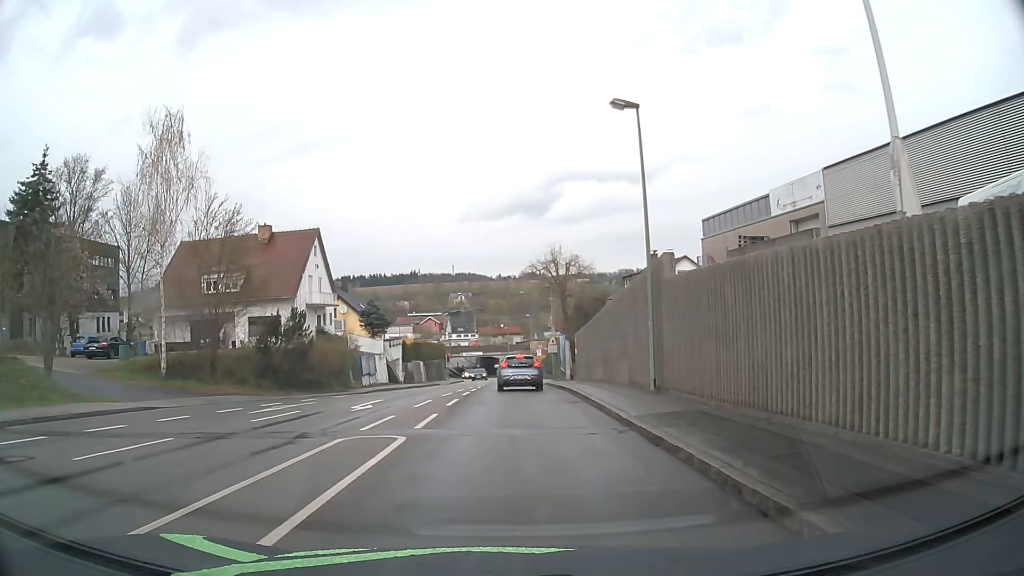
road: tertiary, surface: asphalt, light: Day
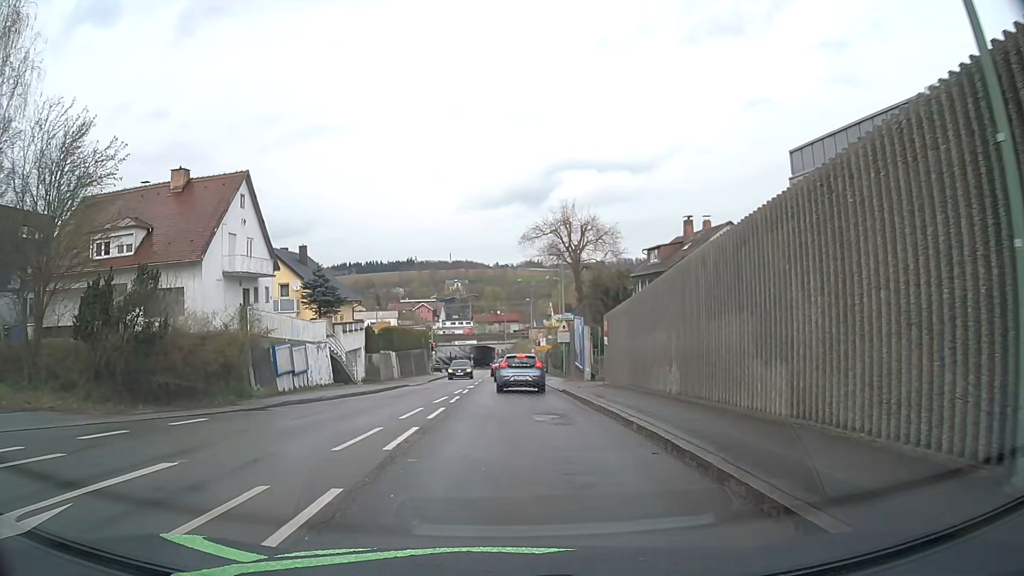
(+0.2, +14.0) m; 0°
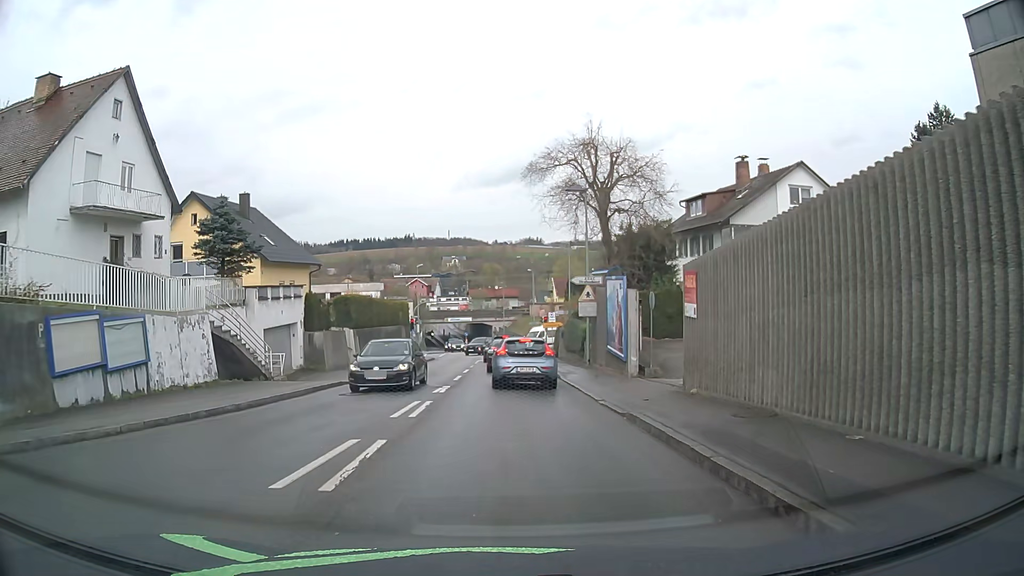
(+0.1, +13.1) m; 0°
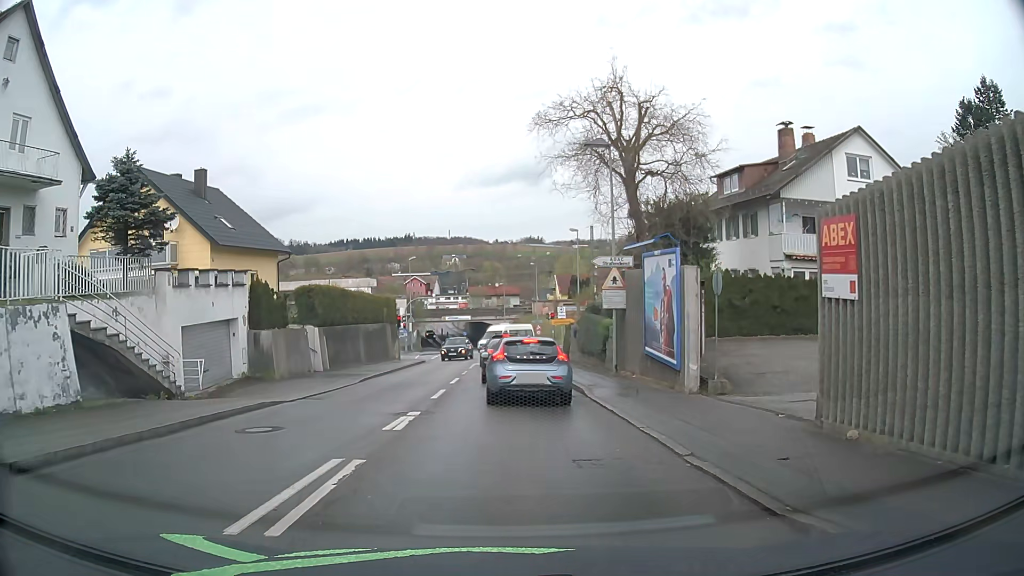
(+0.1, +6.9) m; +1°
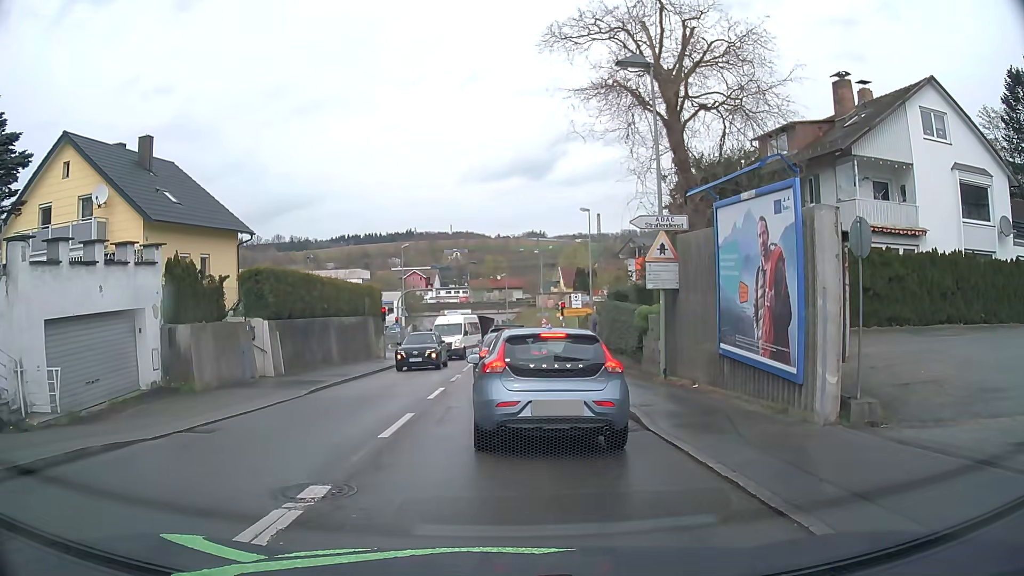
(0.0, +6.4) m; +1°
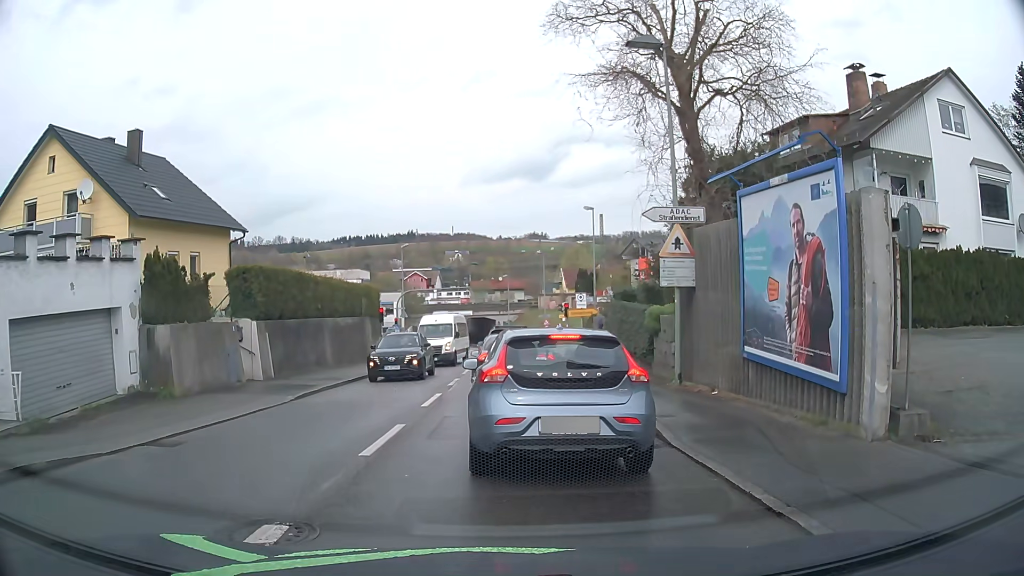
(0.0, +1.2) m; 0°
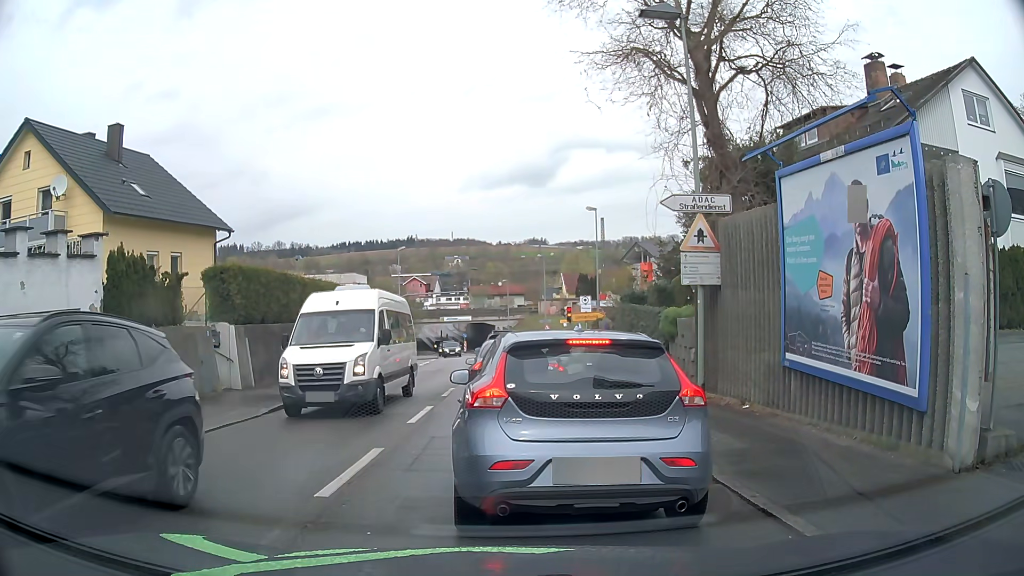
(0.0, +1.7) m; -1°
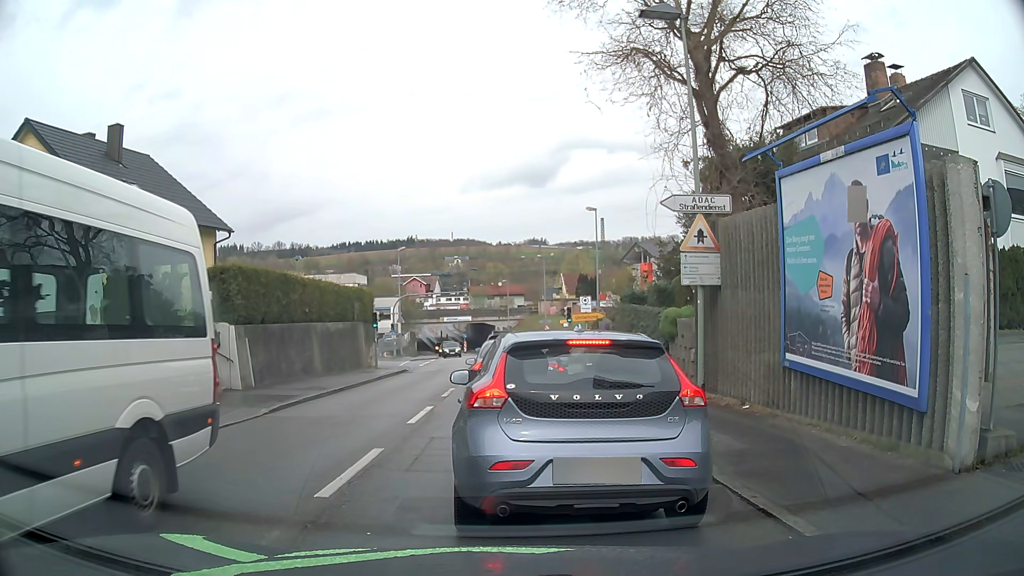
(0.0, +0.1) m; 0°
